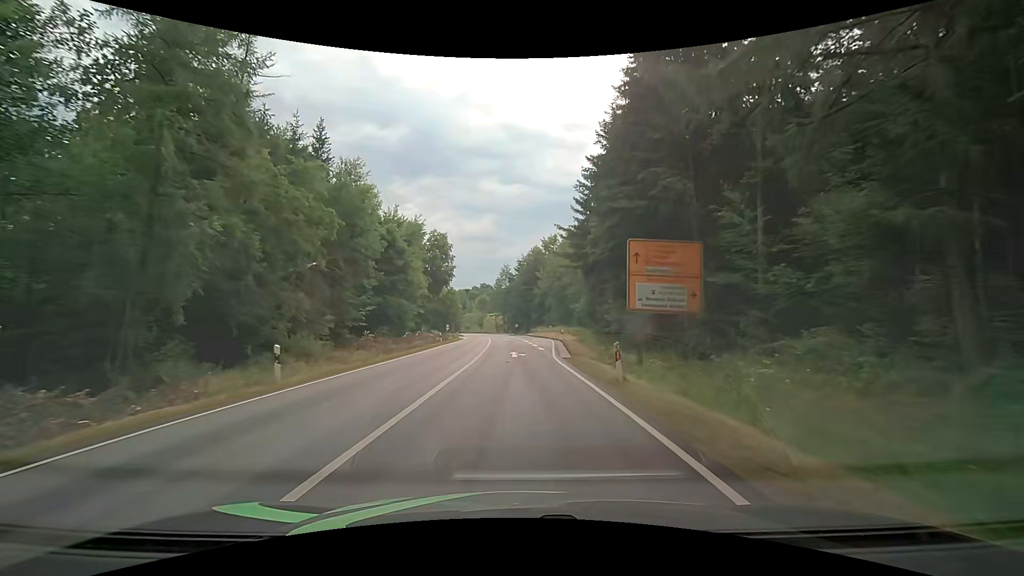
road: primary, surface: asphalt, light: Day
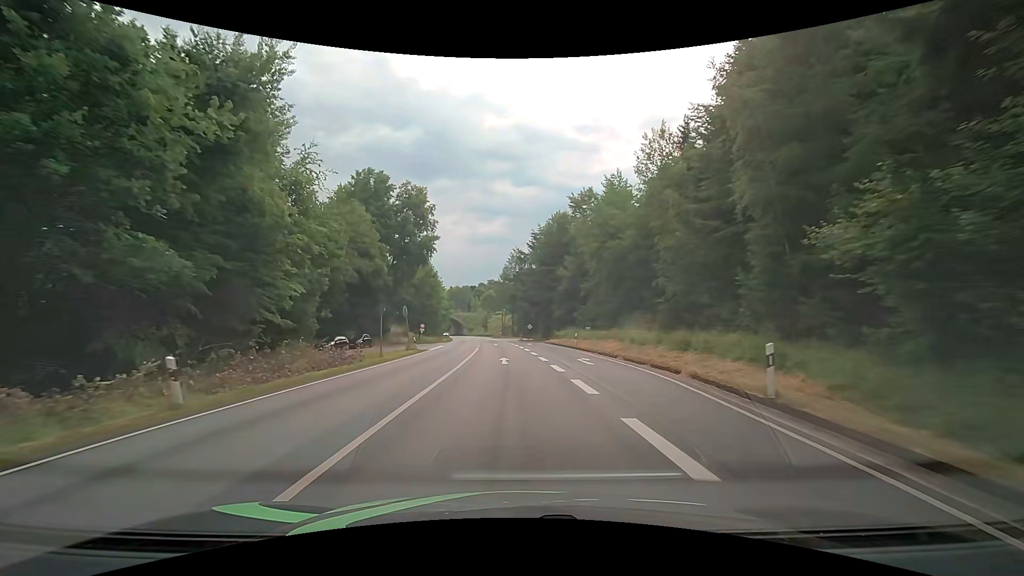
(-0.7, +38.1) m; -2°
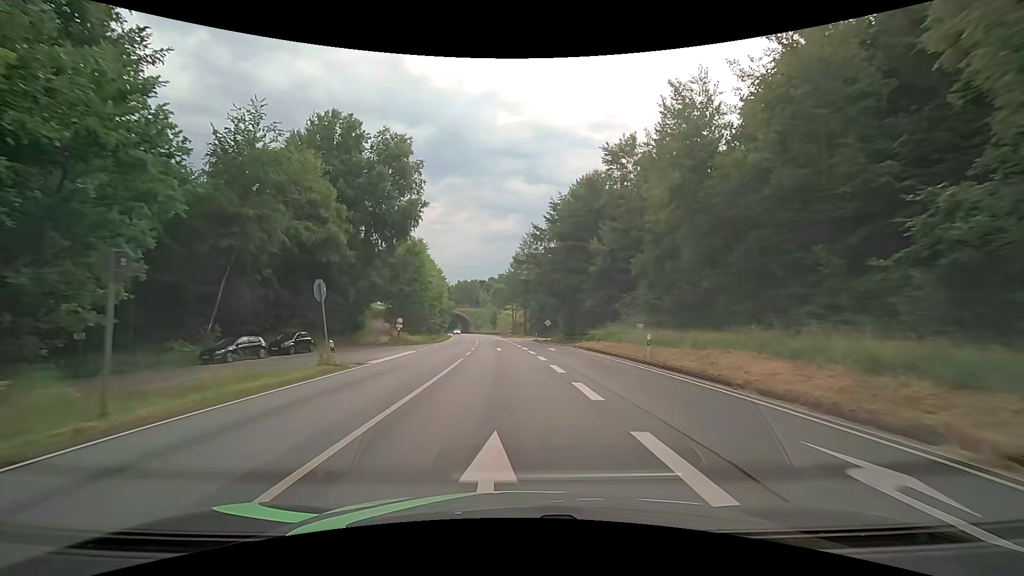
(-0.2, +19.1) m; -1°
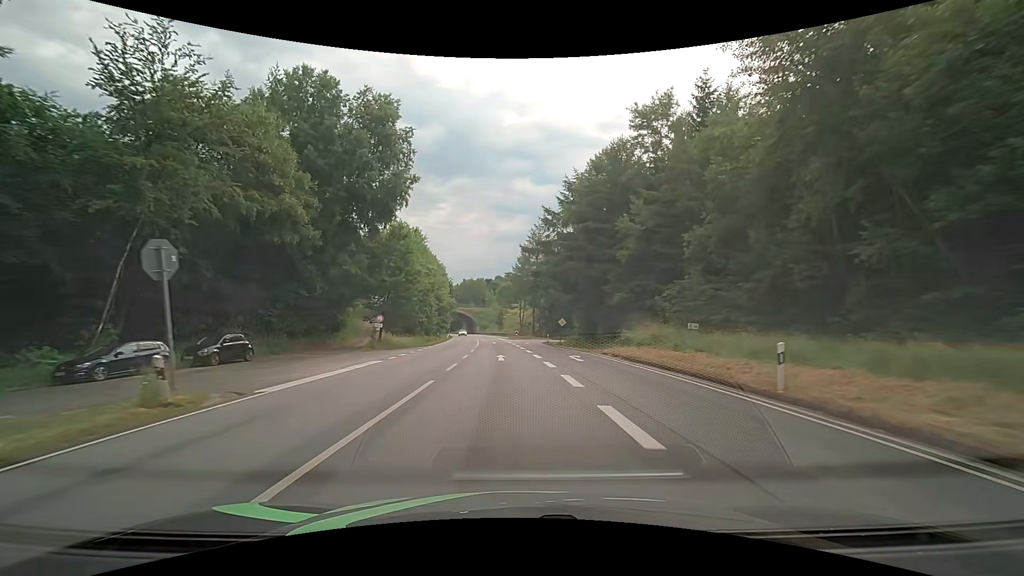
(-0.1, +9.7) m; -1°
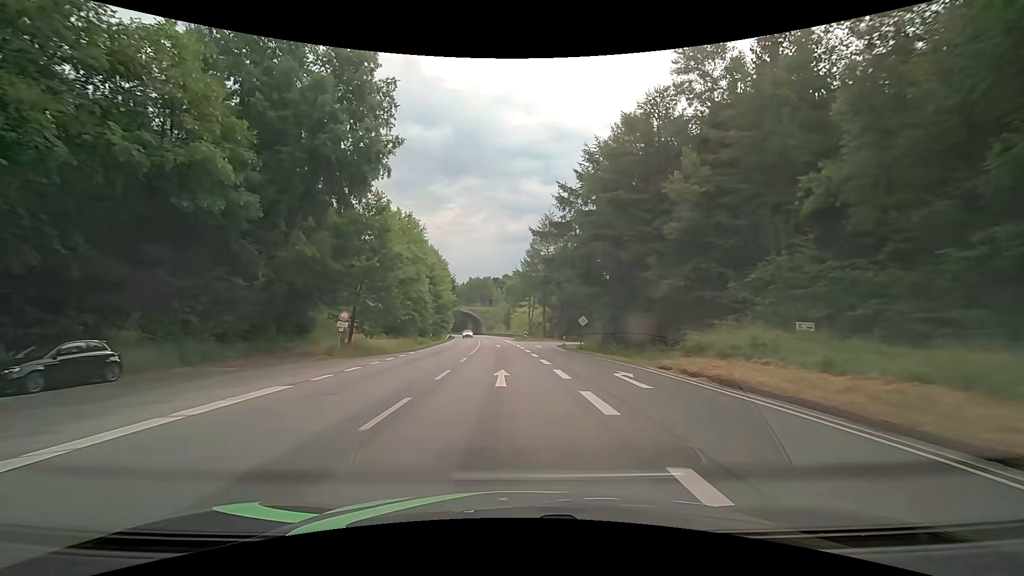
(-0.1, +9.9) m; -1°
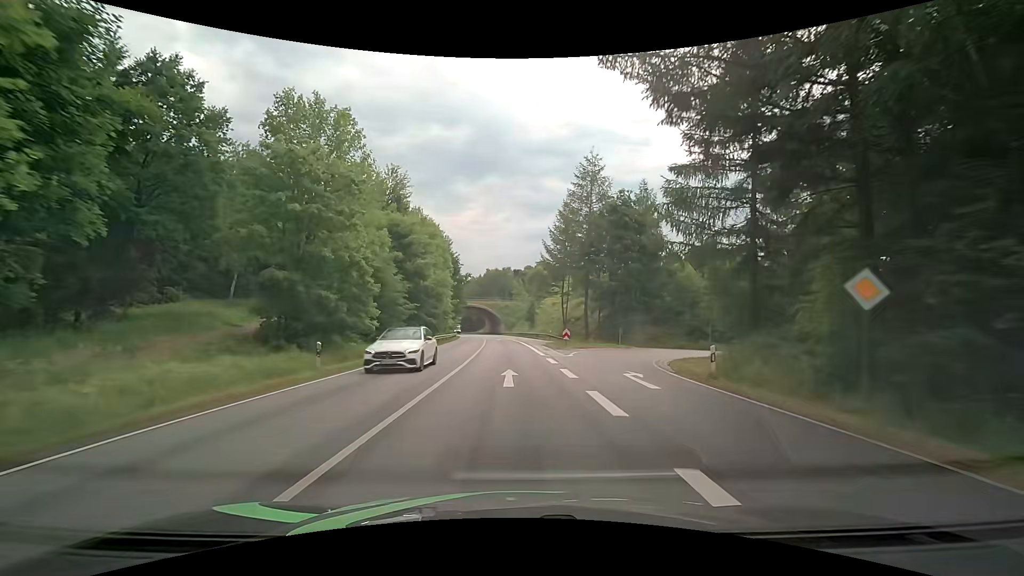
(-0.7, +30.1) m; -3°
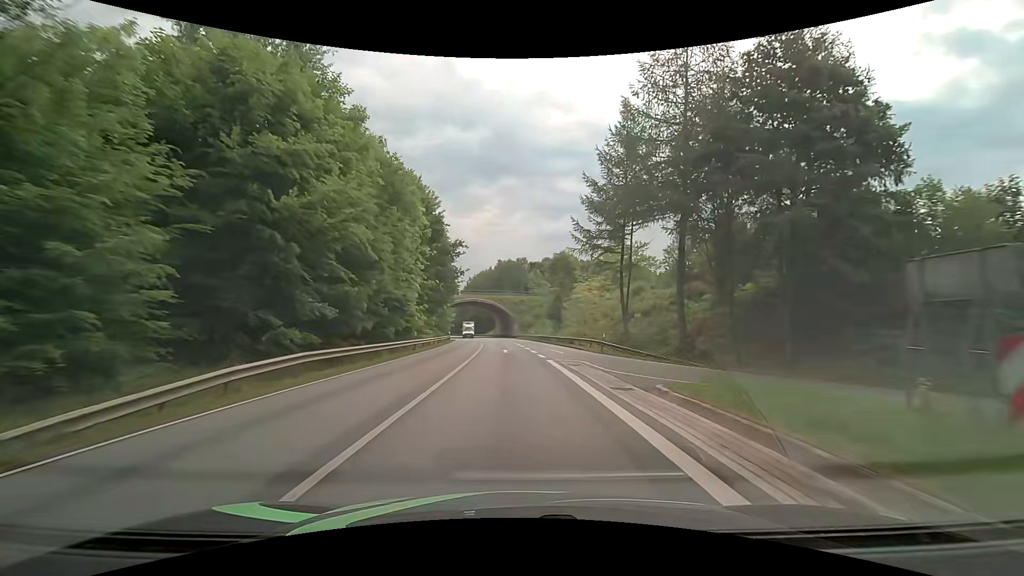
(-0.3, +31.1) m; -1°
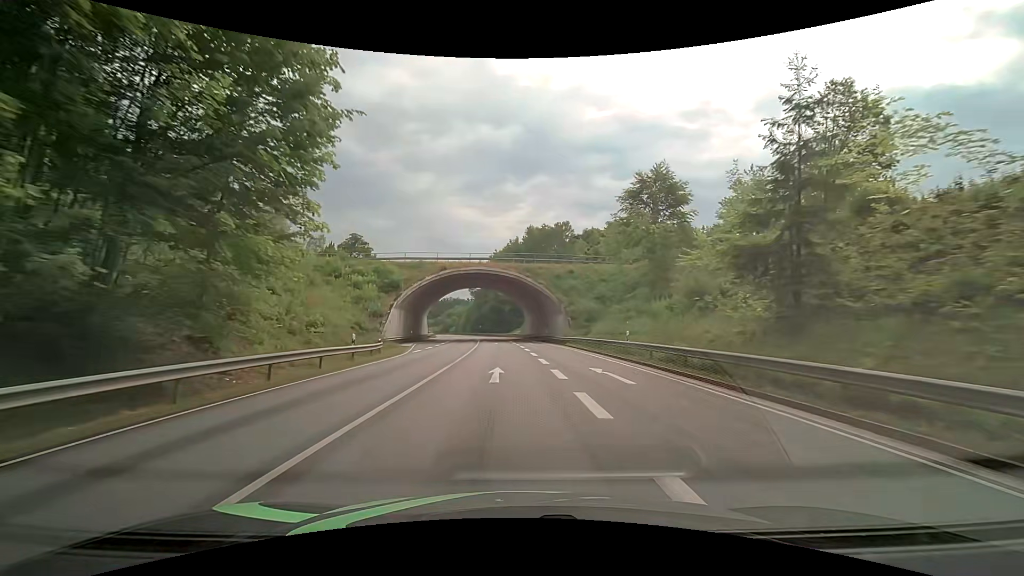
(-1.6, +53.7) m; -4°
(0, +10) (0, +20) (-1, +30) (-2, +40) (-2, +50) (-3, +60) (-4, +70) (-6, +80) (-7, +90) (-8, +100) m
